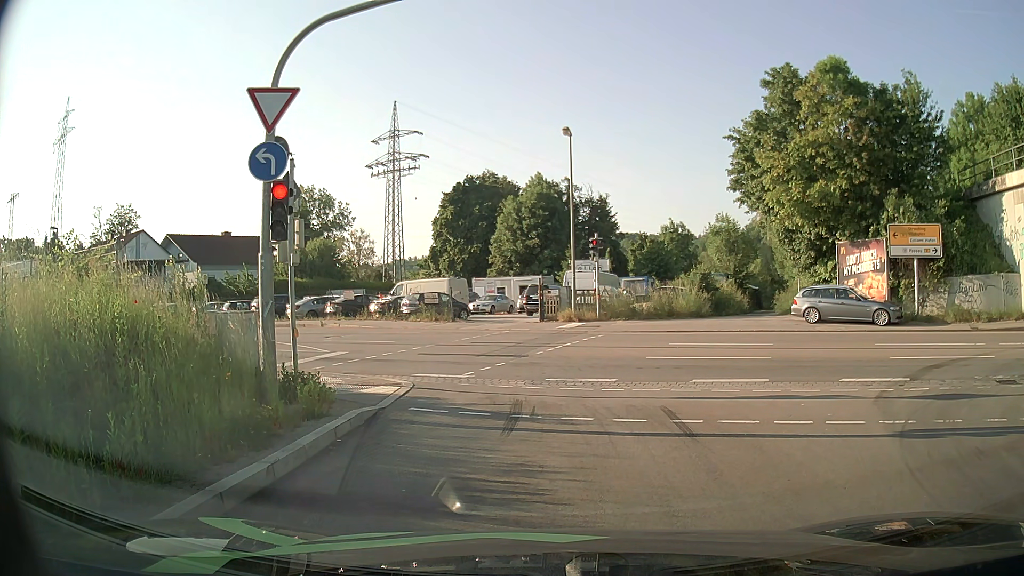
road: primary_link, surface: asphalt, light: Day
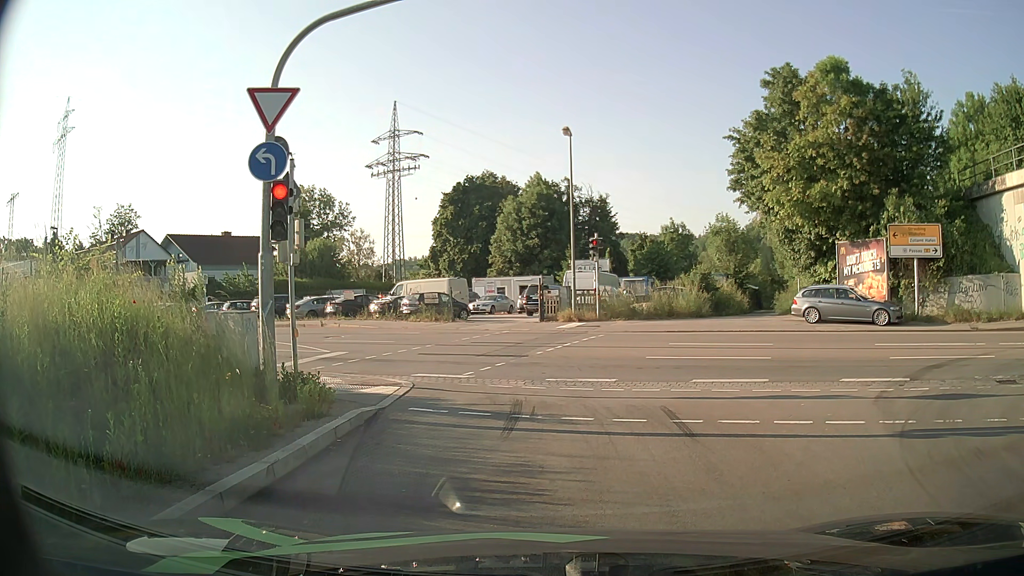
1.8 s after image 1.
(0.0, 0.0) m; 0°
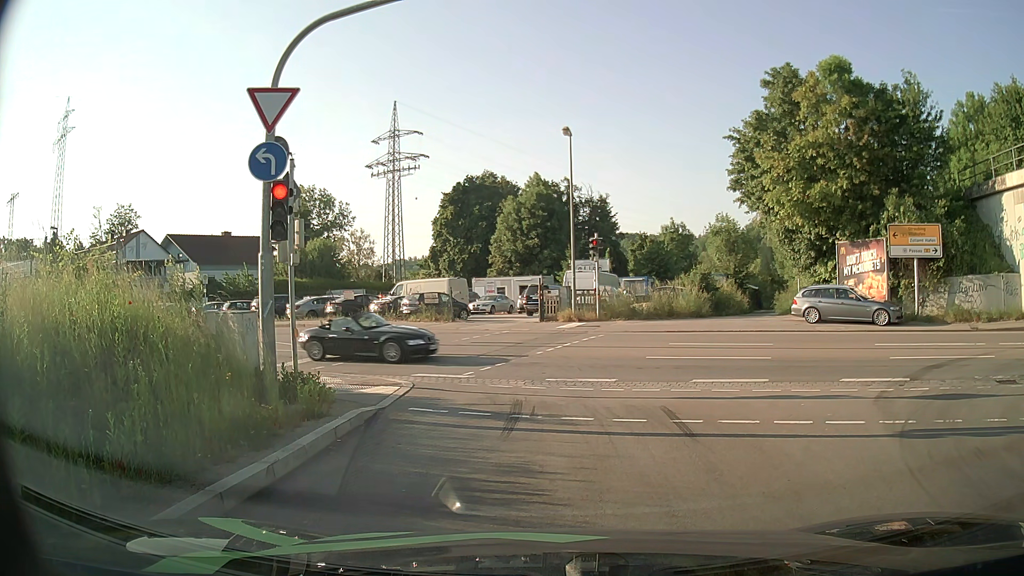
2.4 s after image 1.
(0.0, 0.0) m; 0°
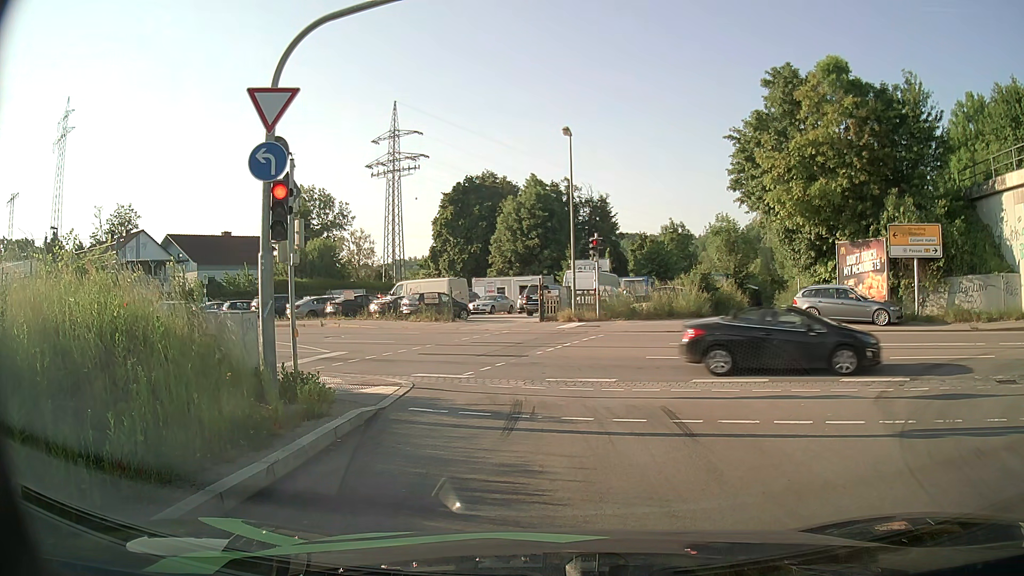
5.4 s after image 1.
(0.0, 0.0) m; 0°
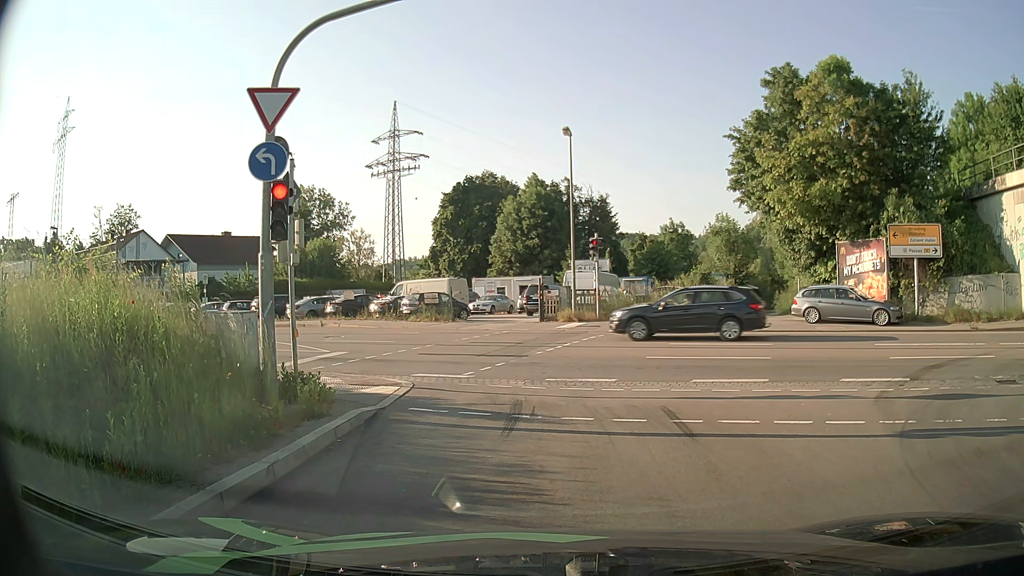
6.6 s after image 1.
(0.0, 0.0) m; 0°
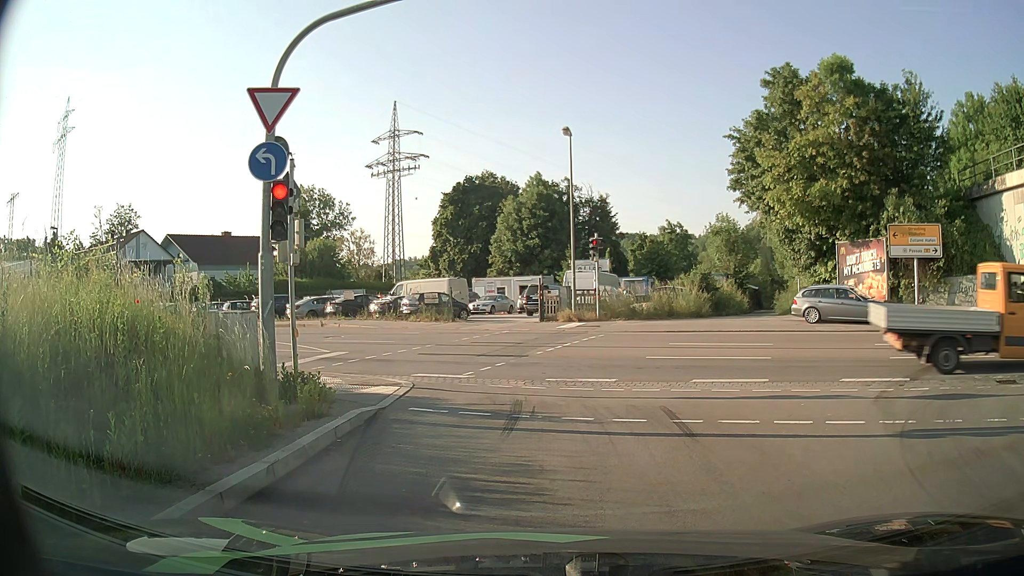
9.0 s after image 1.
(0.0, 0.0) m; 0°
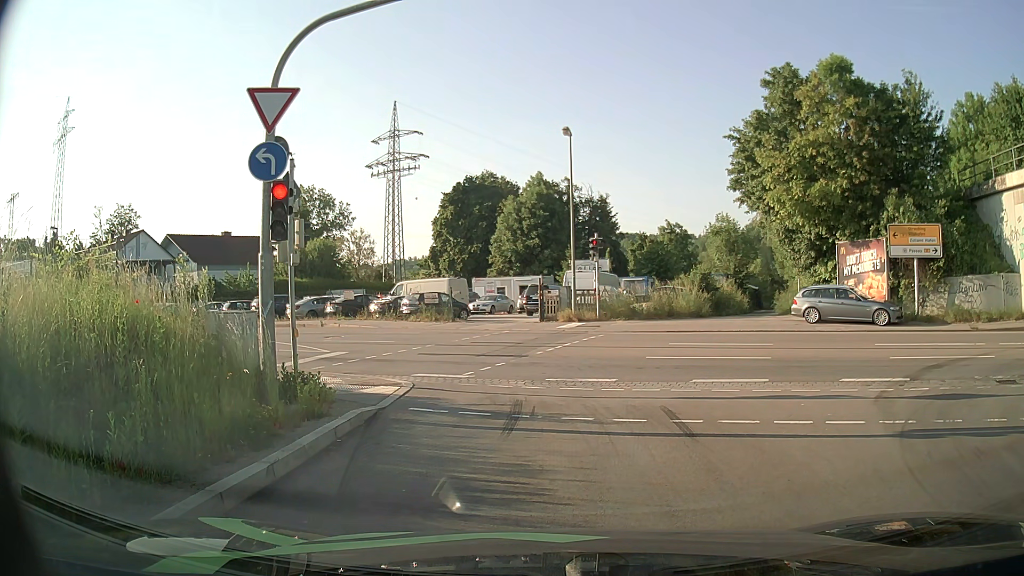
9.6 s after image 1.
(0.0, 0.0) m; 0°
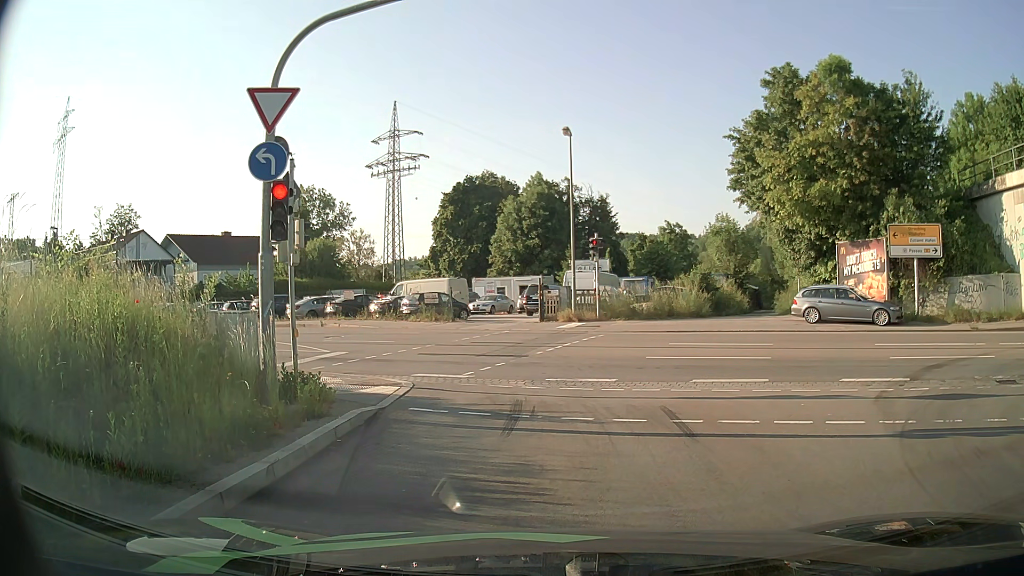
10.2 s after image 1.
(0.0, 0.0) m; 0°
